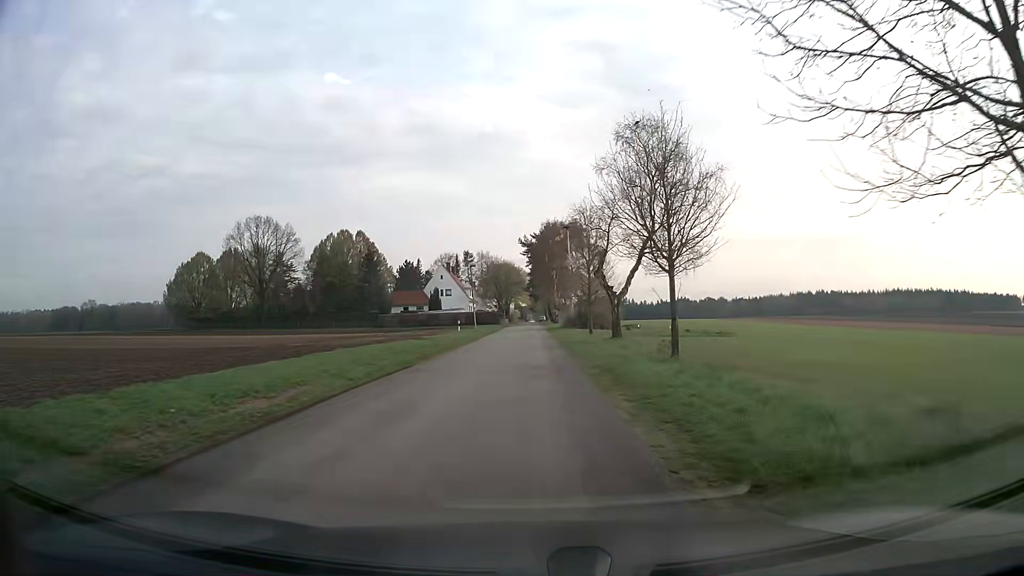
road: unclassified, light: Day
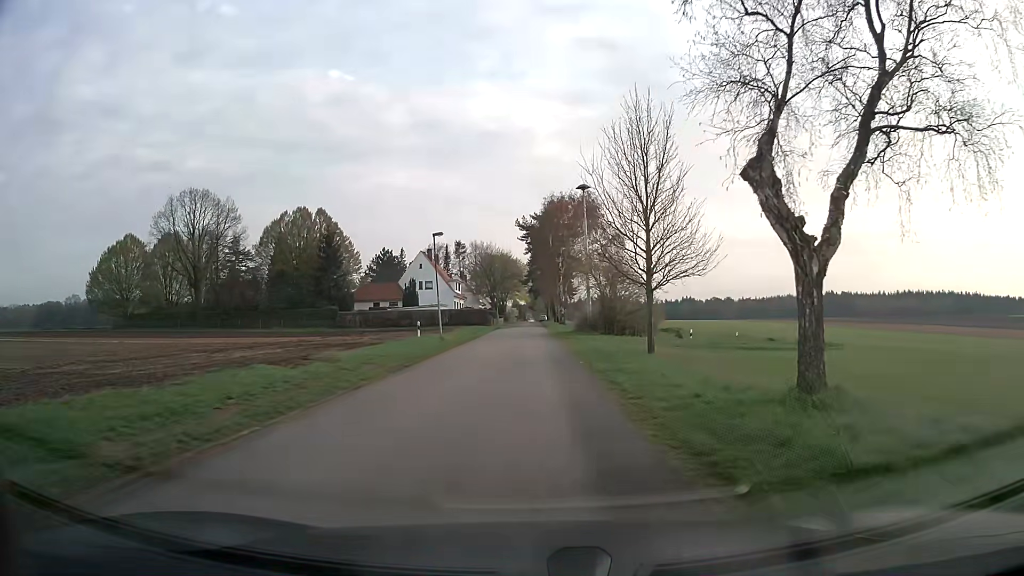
(-0.1, +22.6) m; +1°
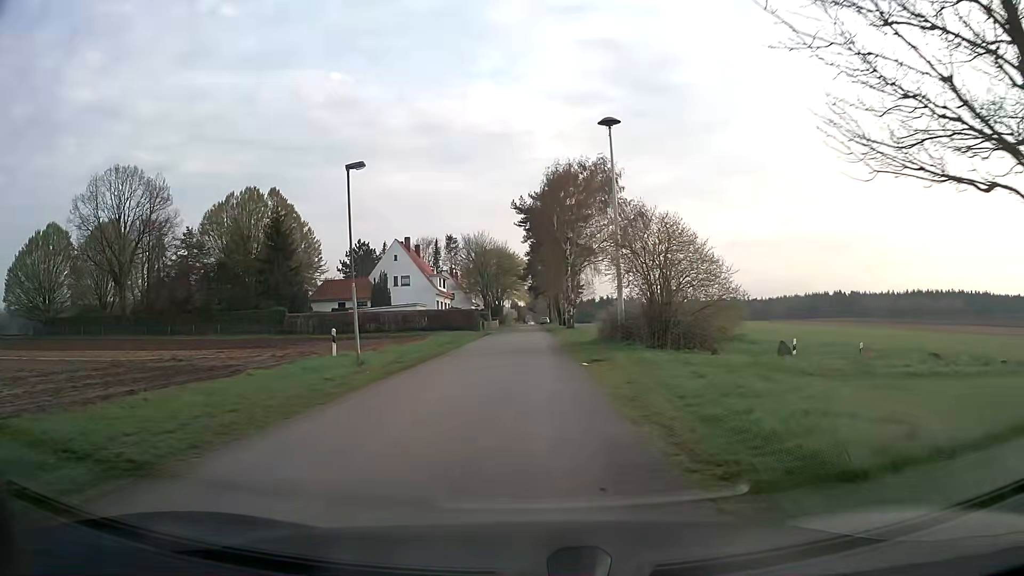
(-0.2, +18.1) m; -1°
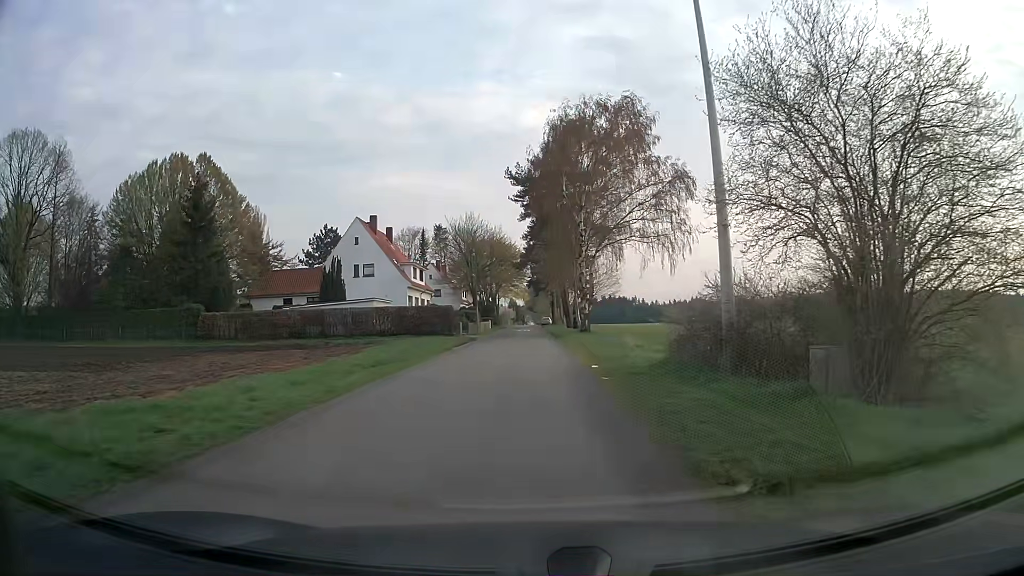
(0.0, +18.1) m; 0°
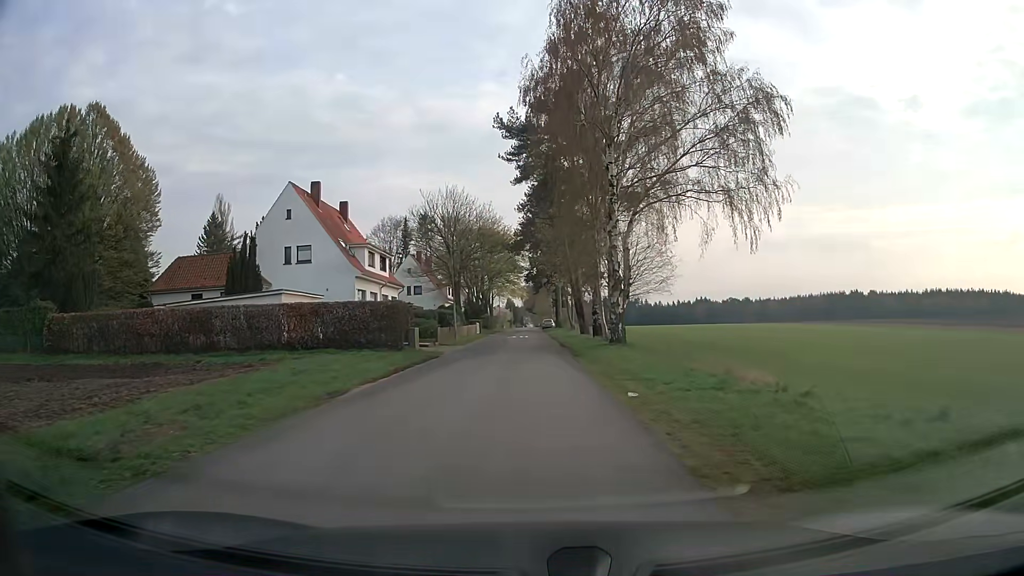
(0.0, +18.0) m; 0°
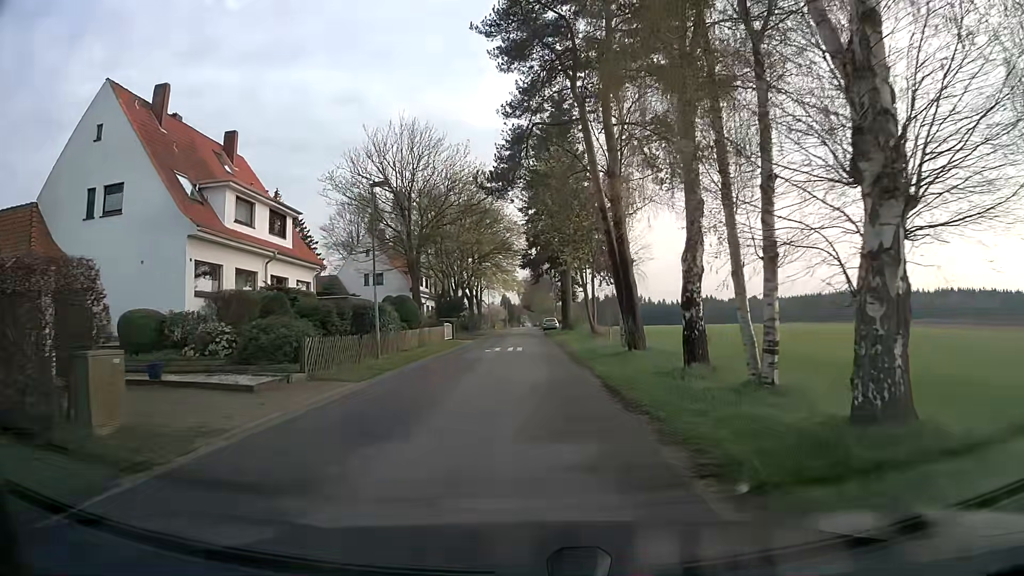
(-0.1, +22.3) m; 0°
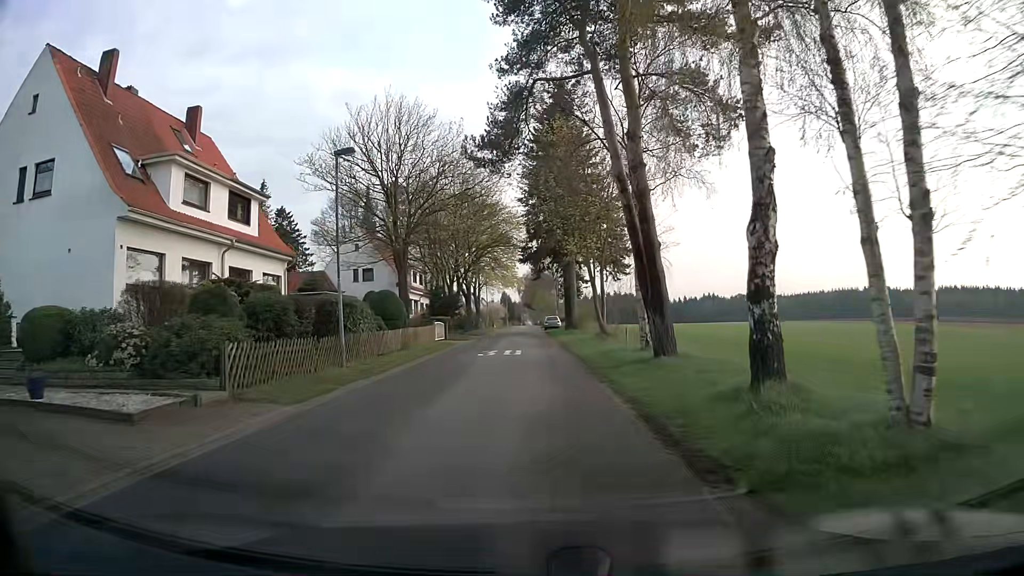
(0.0, +4.5) m; 0°
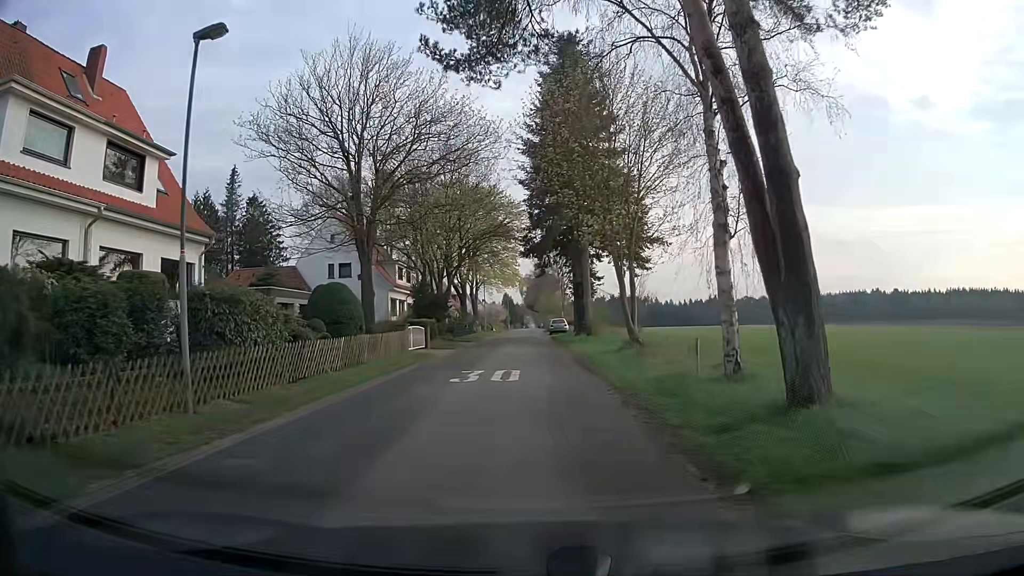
(-0.1, +8.9) m; -1°
(0, +10) (0, +20) (0, +30) (0, +40) (0, +50) (0, +60) (0, +70) (0, +80) (0, +90) (+1, +100) m
